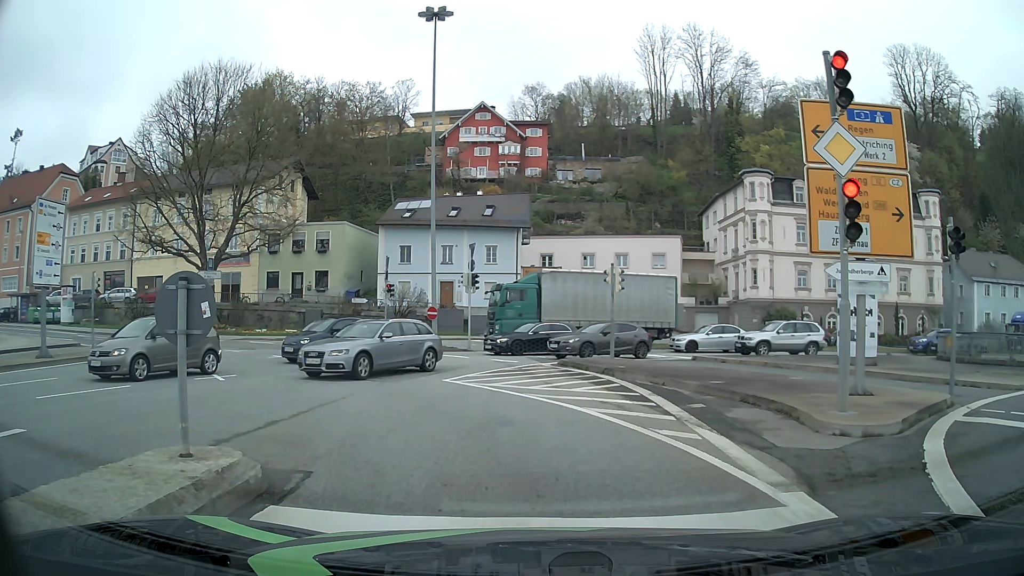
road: primary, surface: asphalt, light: Day
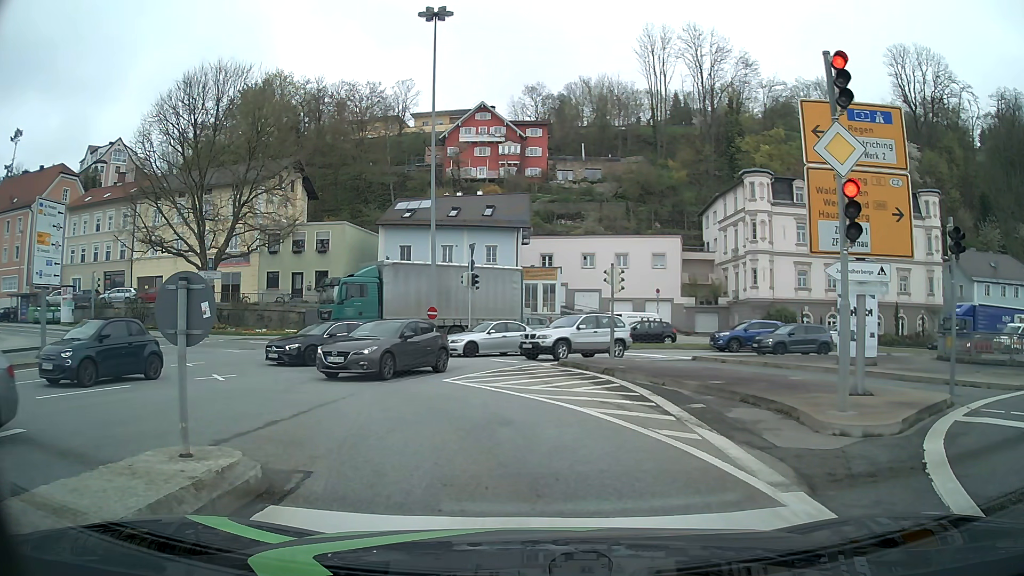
(0.0, 0.0) m; 0°
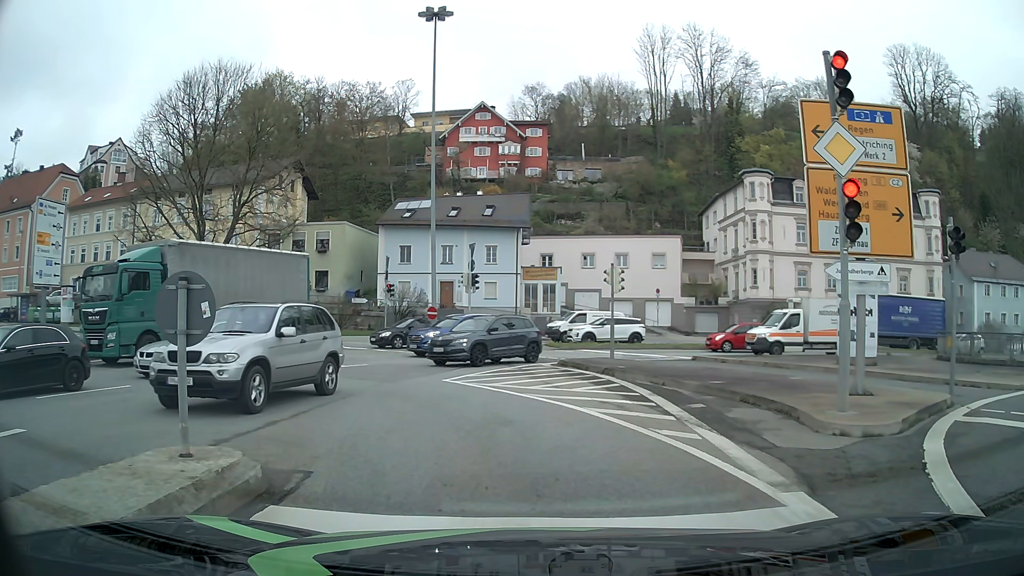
(0.0, 0.0) m; 0°
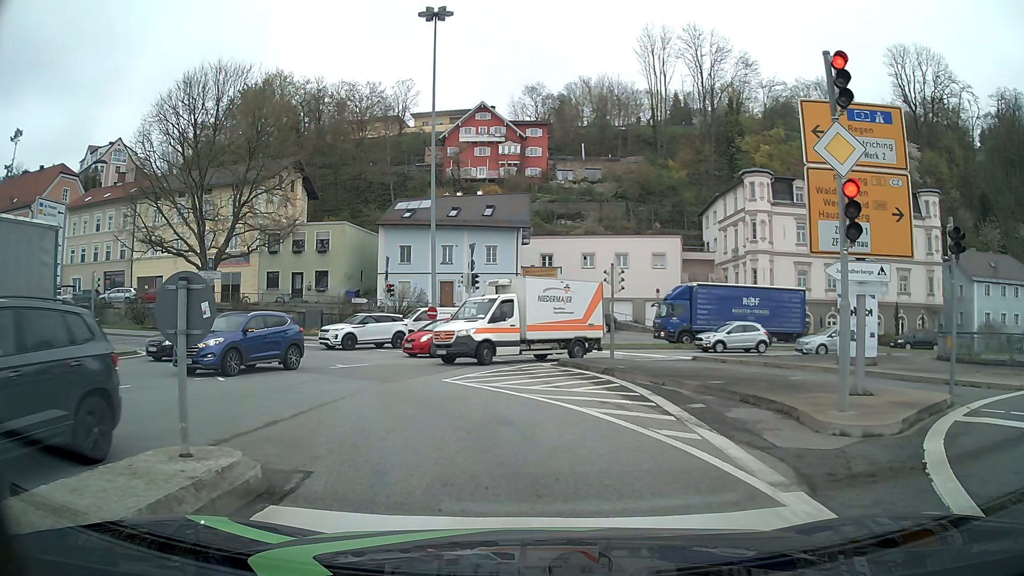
(0.0, 0.0) m; 0°
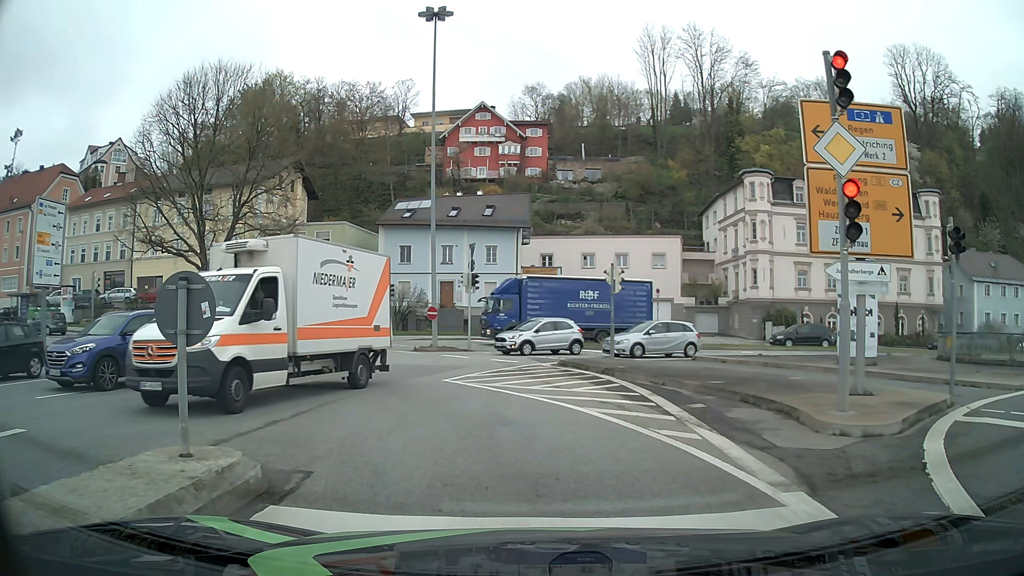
(0.0, 0.0) m; 0°
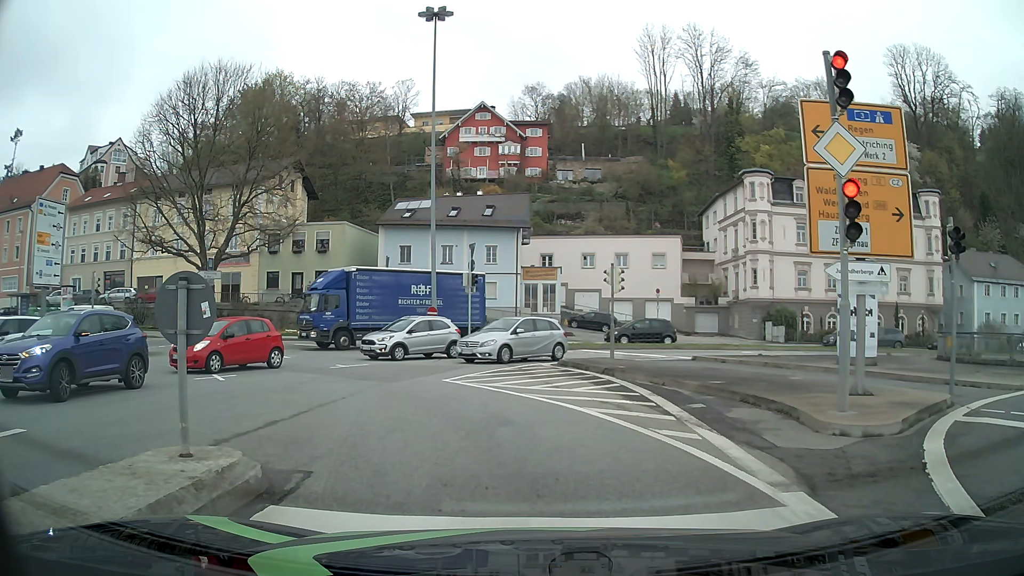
(0.0, 0.0) m; 0°
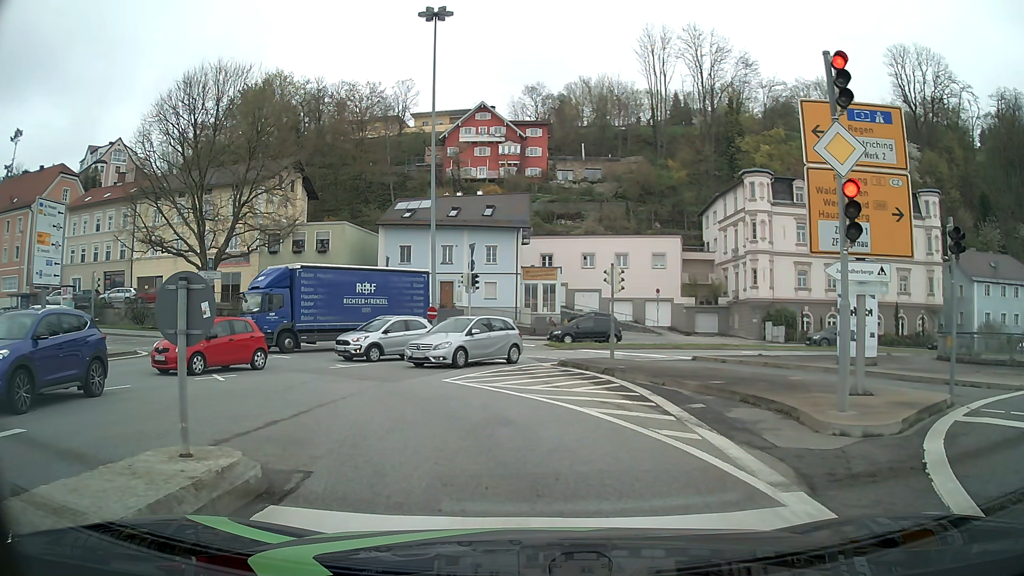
(0.0, 0.0) m; 0°
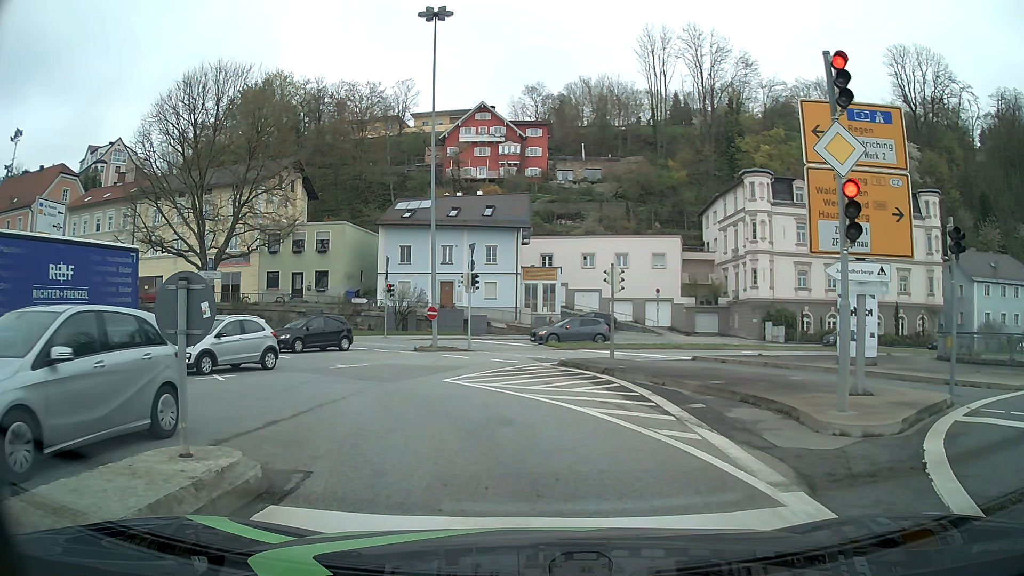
(0.0, 0.0) m; 0°
(-1, +10) (-5, +19) (-12, +26) (-21, +31) (-30, +35) (-39, +39) (-49, +41) (-59, +43) (-69, +45) (-78, +48) m
